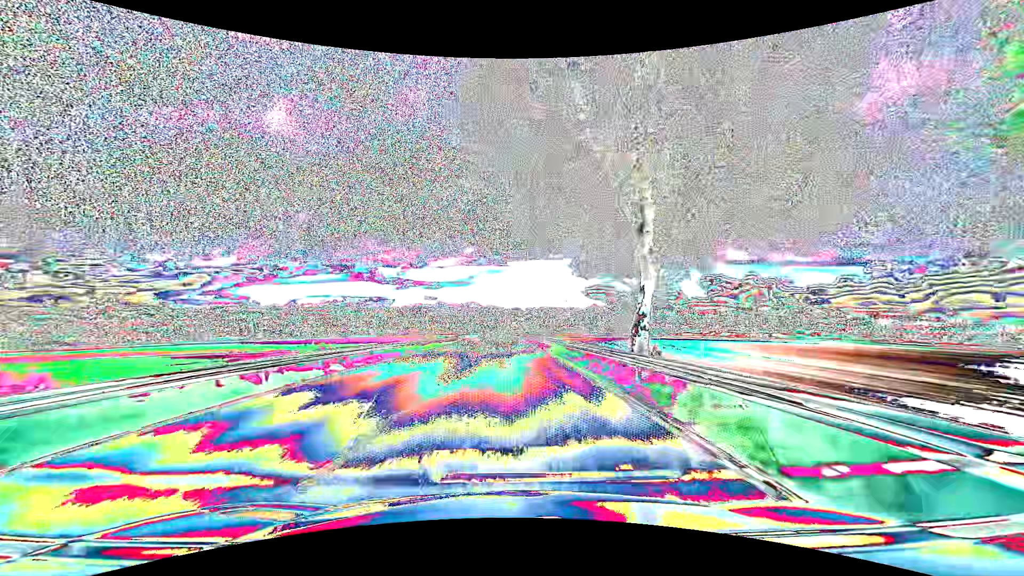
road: primary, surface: asphalt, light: Day
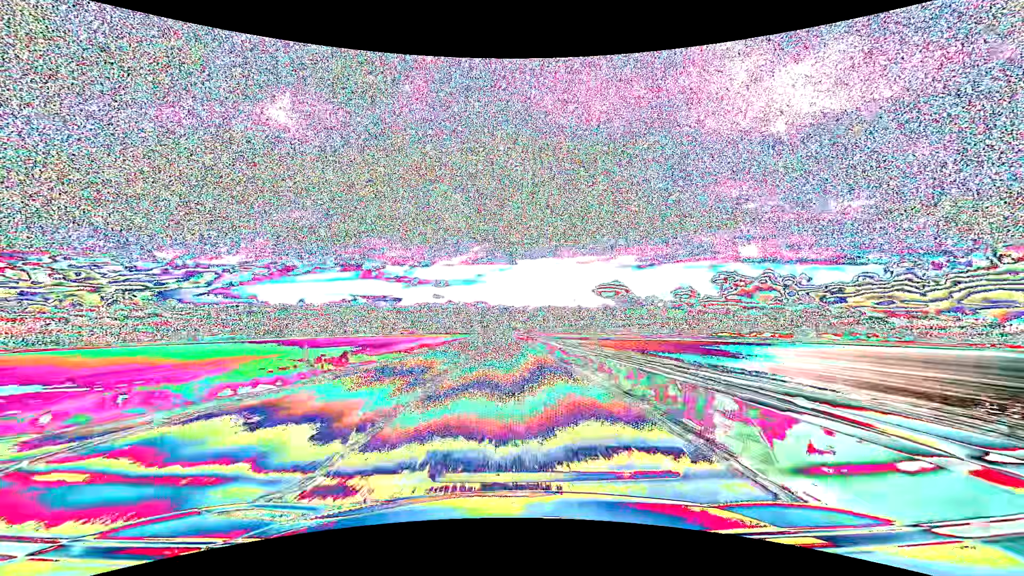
(-0.5, +79.0) m; -1°
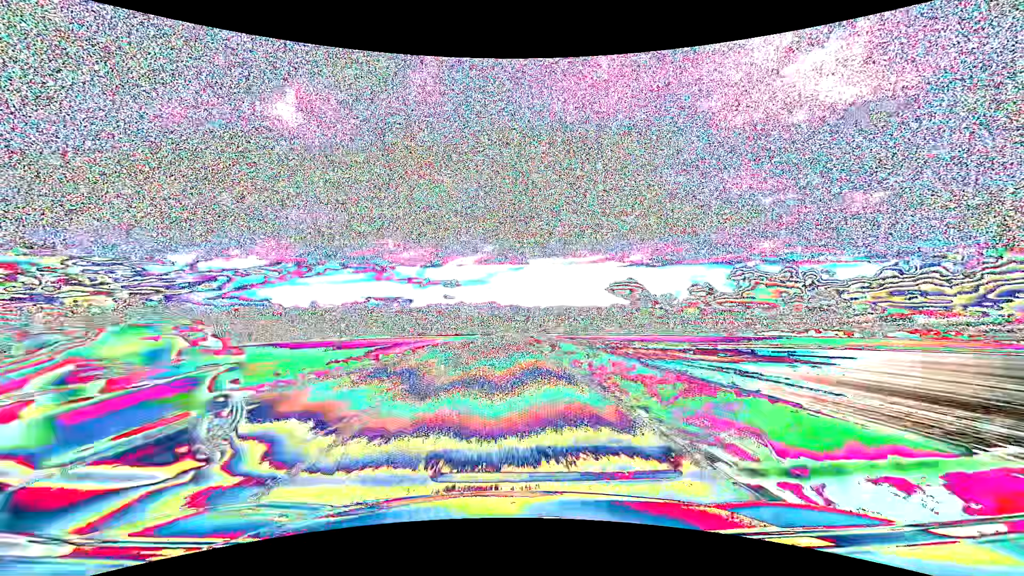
(-0.7, +79.1) m; -1°
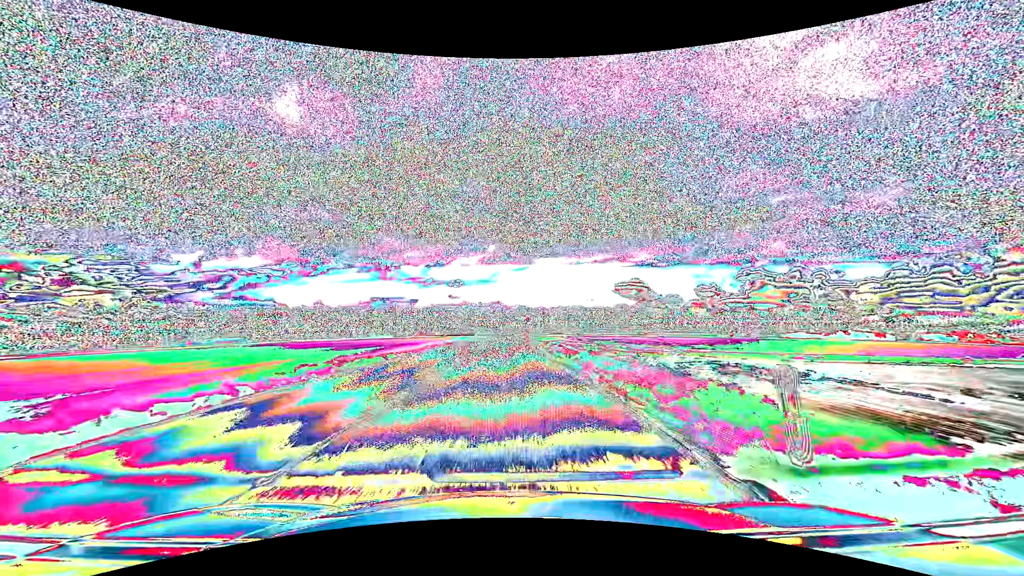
(-0.1, +31.6) m; -1°
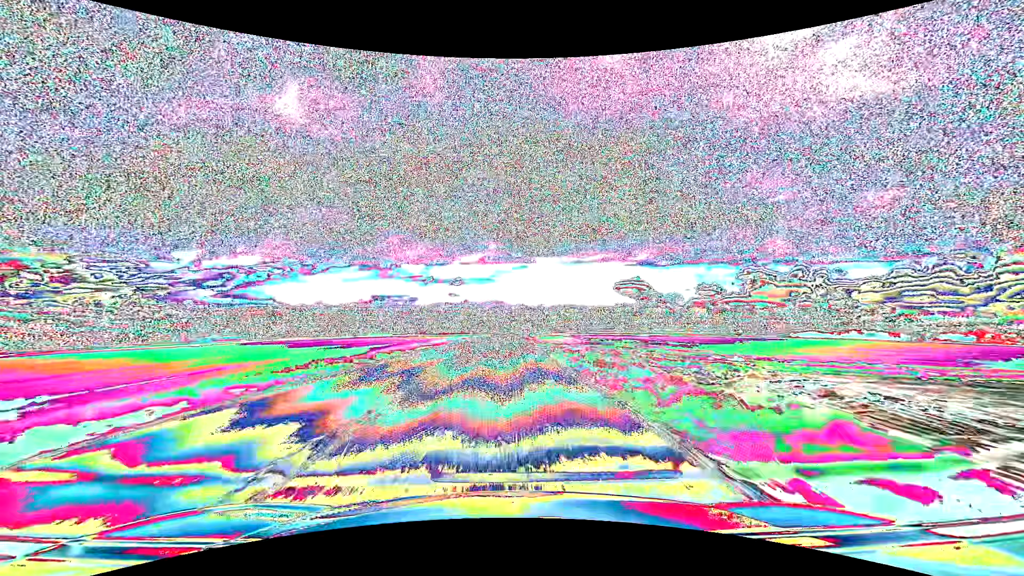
(0.0, +15.8) m; 0°
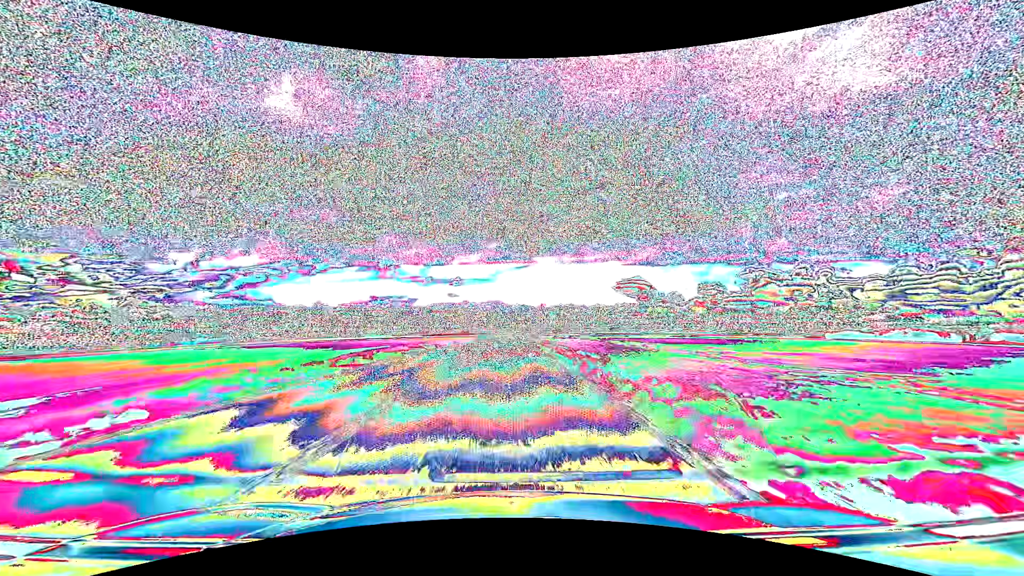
(0.0, +47.4) m; 0°
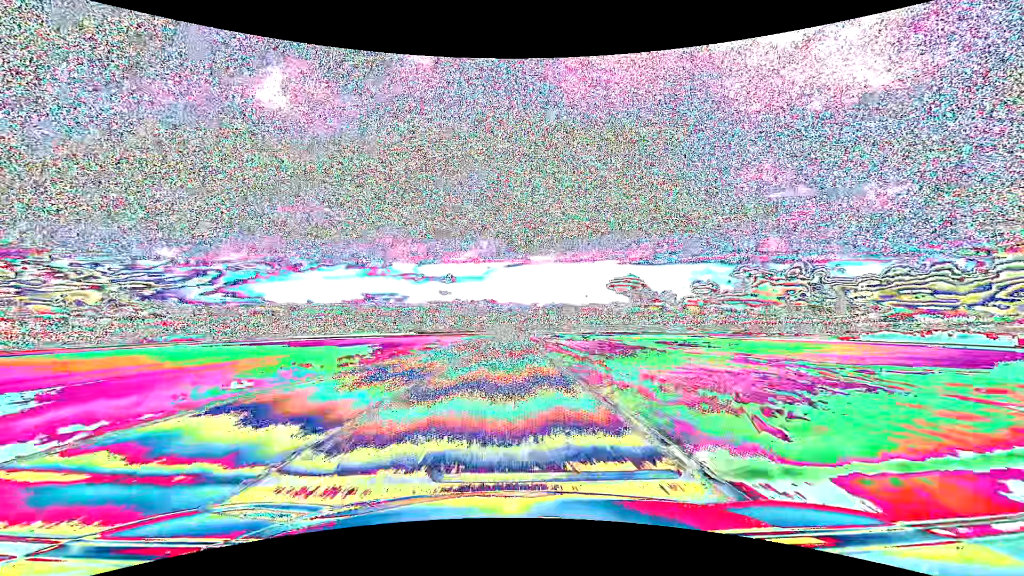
(+0.2, +47.4) m; +1°
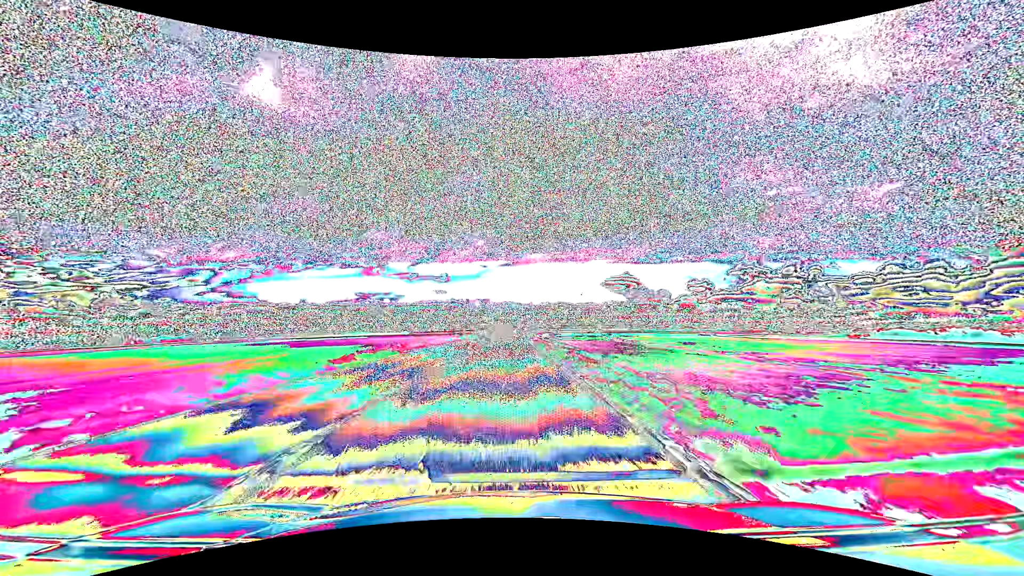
(+0.1, +15.8) m; +1°
(0, +10) (0, +20) (0, +30) (0, +40) (0, +50) (+1, +60) (+1, +70) (+1, +80) (+1, +90) (+2, +100) m
